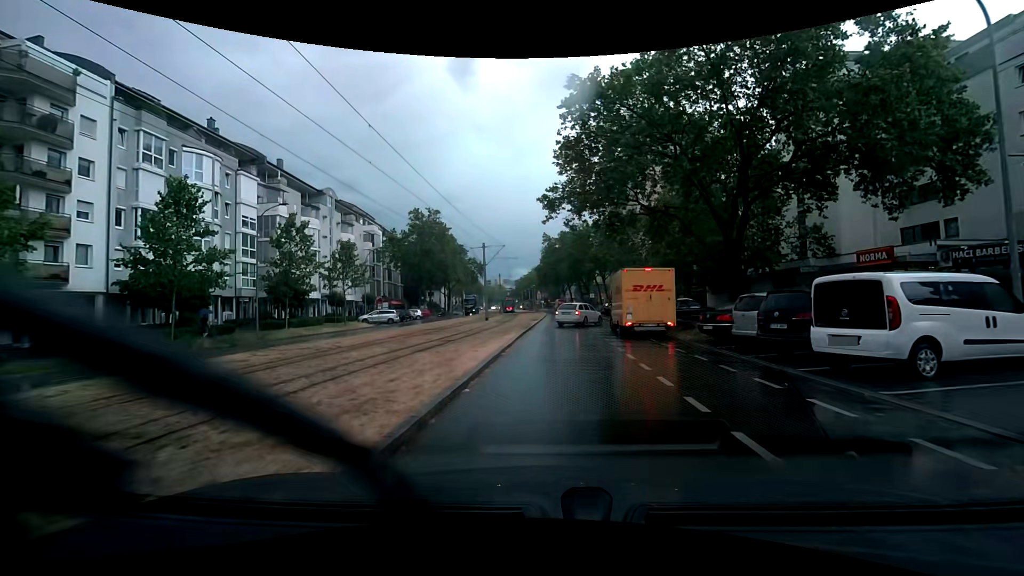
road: tertiary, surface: asphalt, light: Day
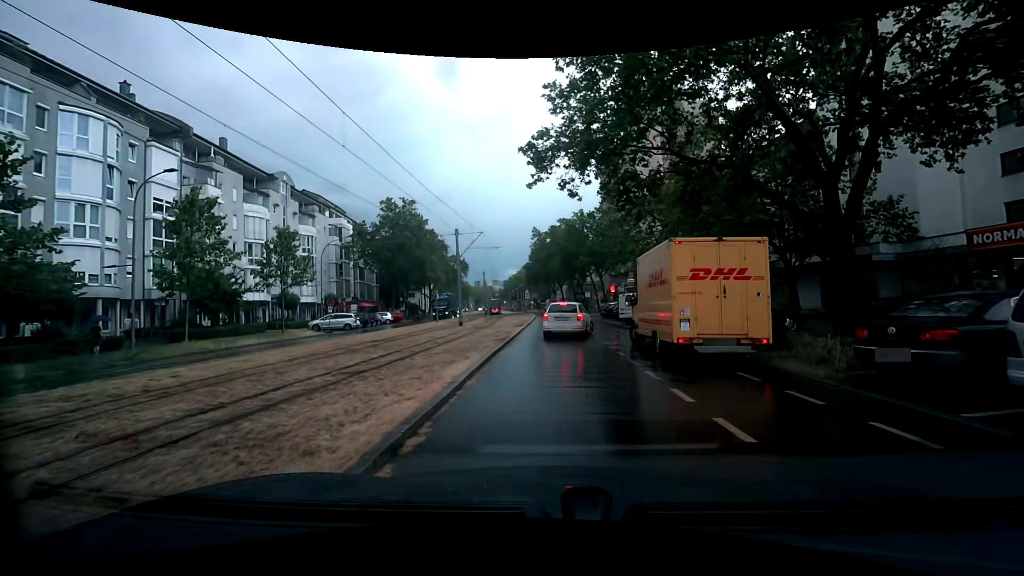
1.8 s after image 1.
(+0.1, +9.1) m; +3°
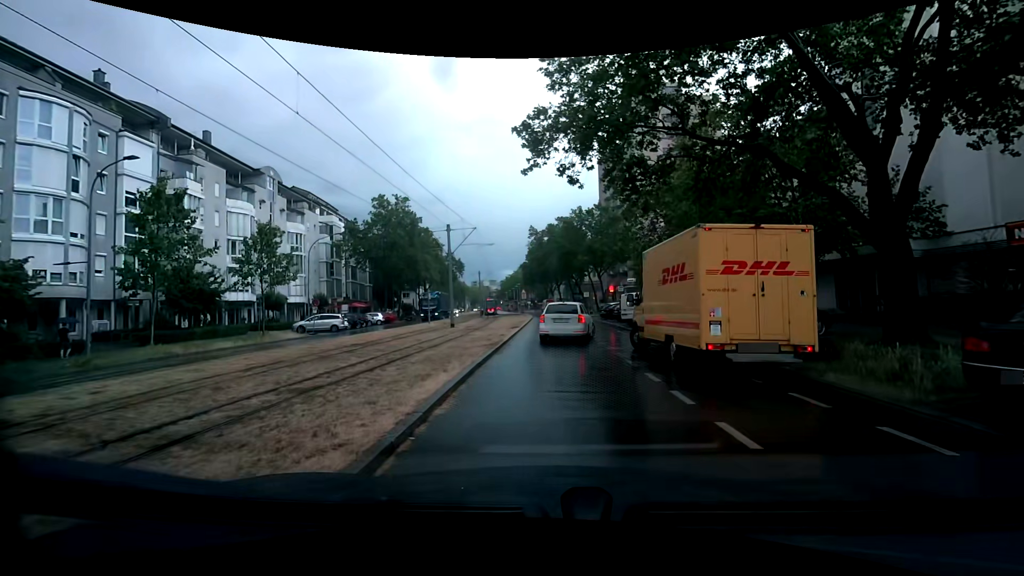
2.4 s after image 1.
(0.0, +2.2) m; -1°
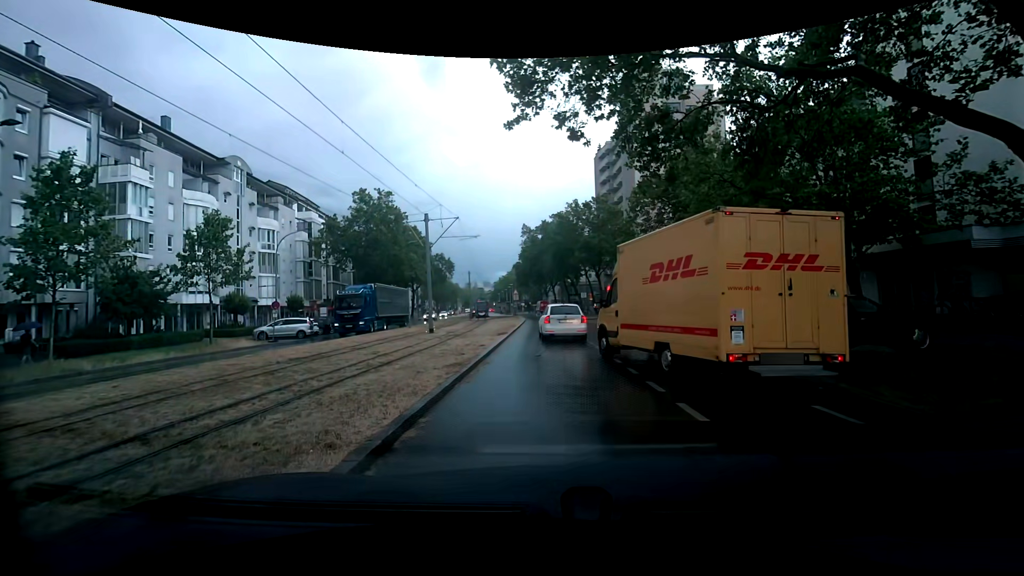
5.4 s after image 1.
(+0.1, +4.7) m; +2°
